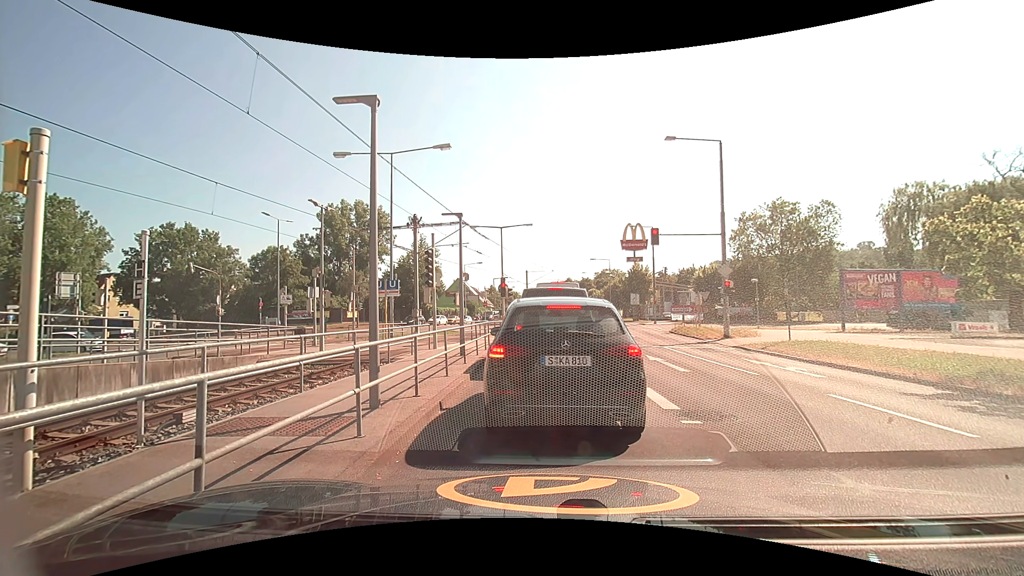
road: secondary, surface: asphalt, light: Day
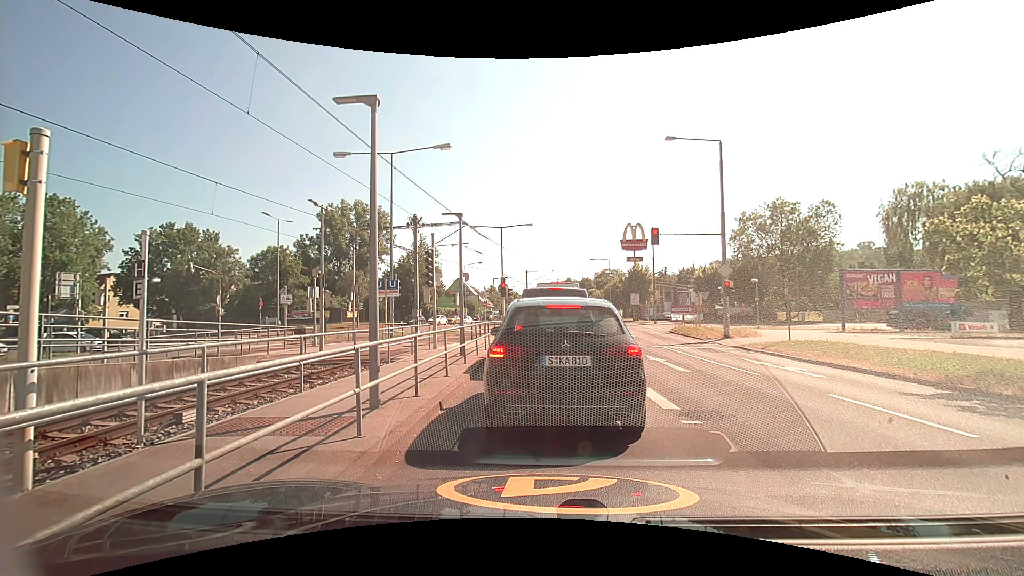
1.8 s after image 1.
(0.0, 0.0) m; 0°
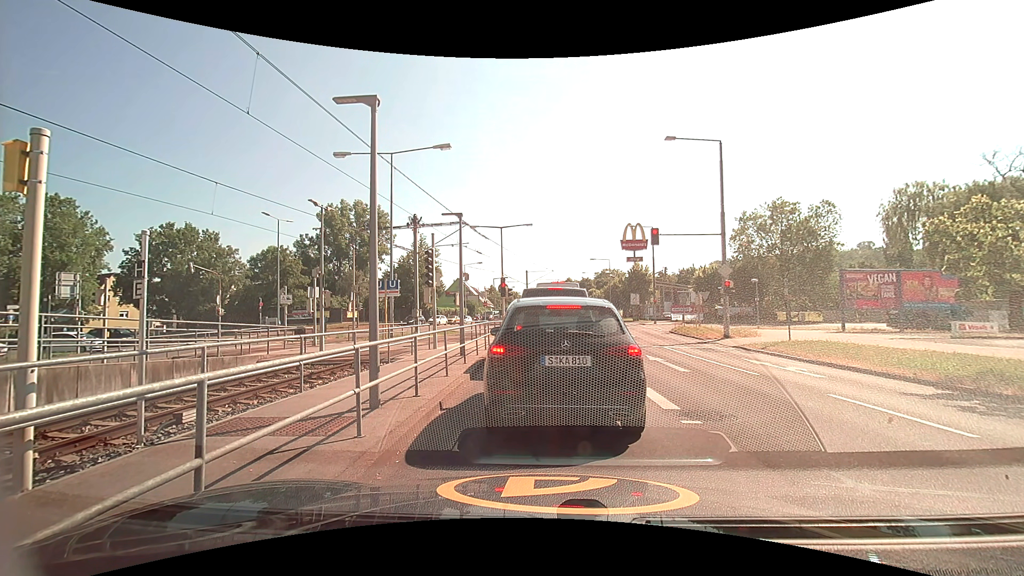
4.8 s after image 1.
(0.0, 0.0) m; 0°
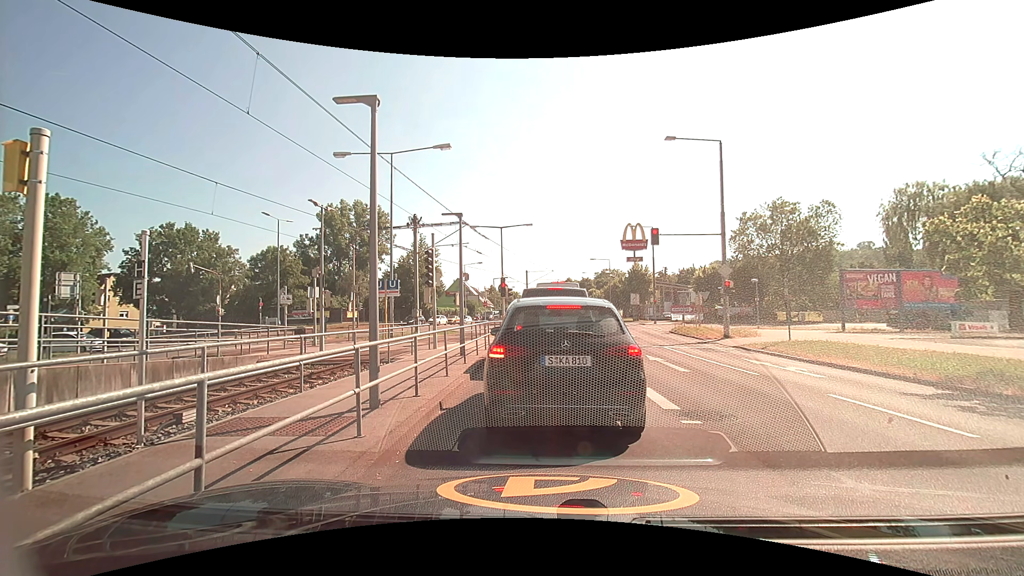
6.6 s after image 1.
(0.0, 0.0) m; 0°
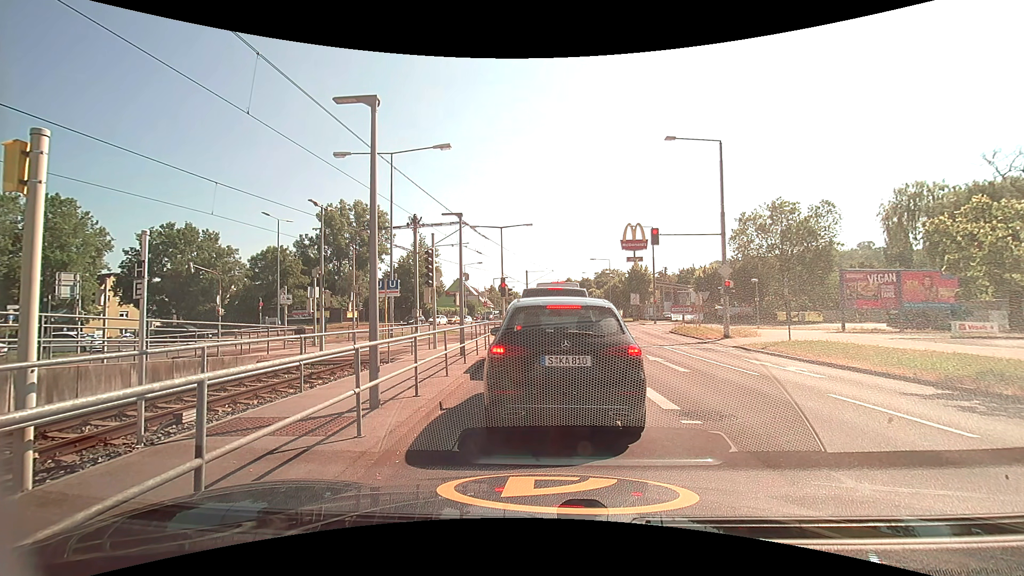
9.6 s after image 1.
(0.0, 0.0) m; 0°
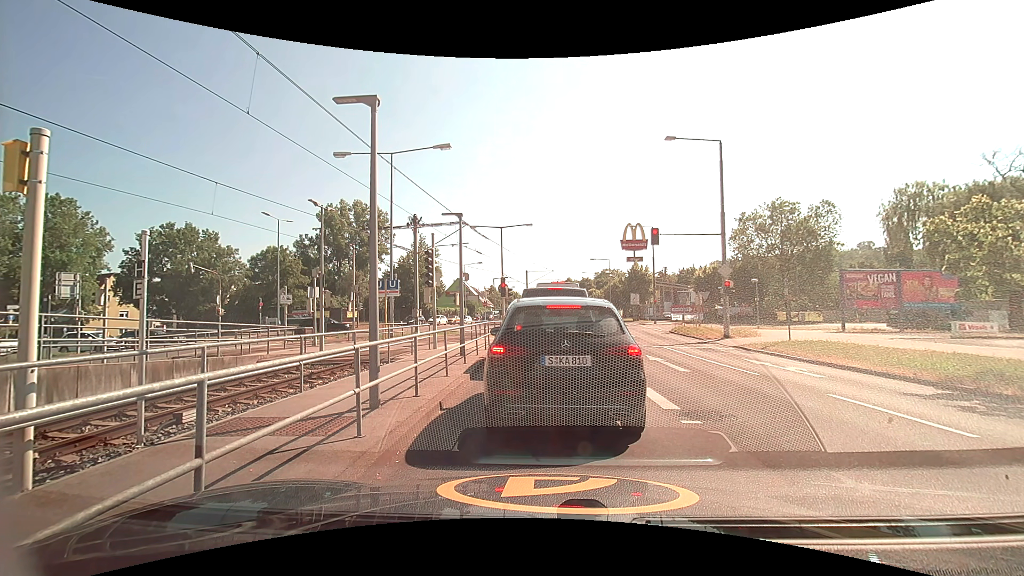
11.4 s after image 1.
(0.0, 0.0) m; 0°
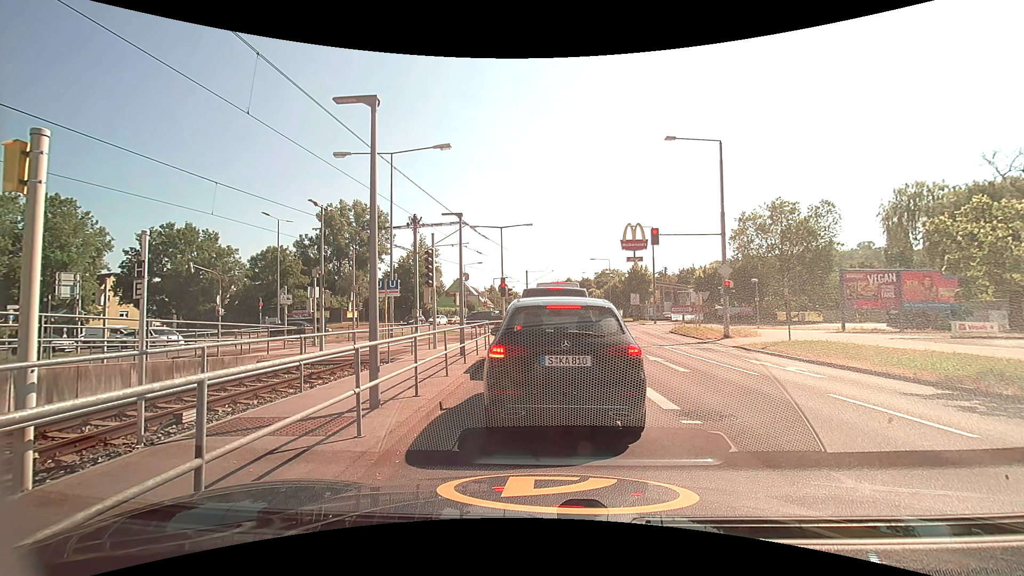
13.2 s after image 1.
(0.0, 0.0) m; 0°
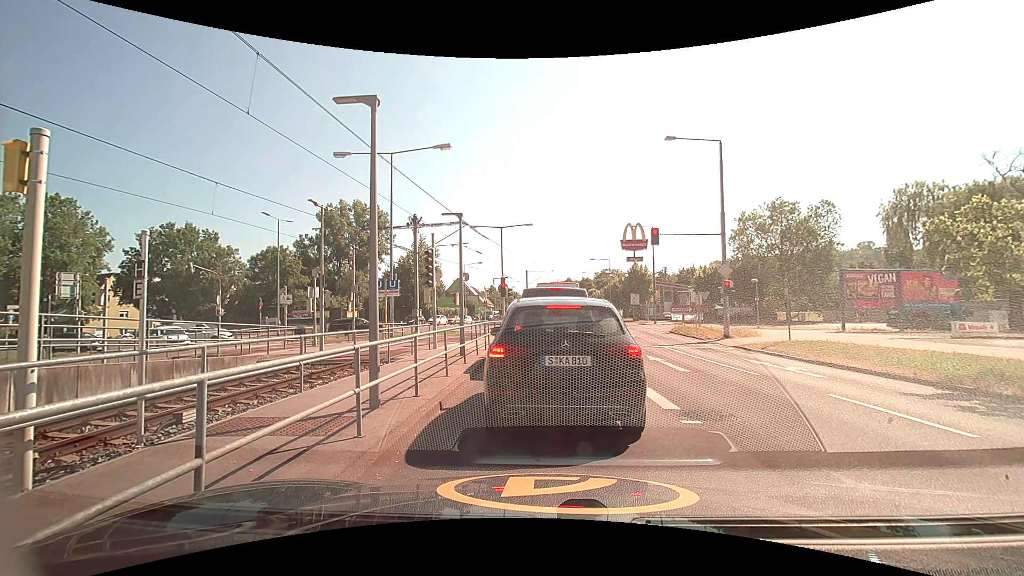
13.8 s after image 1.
(0.0, 0.0) m; 0°
(0, +10) (0, +20) (+1, +30) (-1, +40) (-8, +47) (-17, +52) (-26, +53) (-36, +53) (-46, +56) (-53, +62) m
